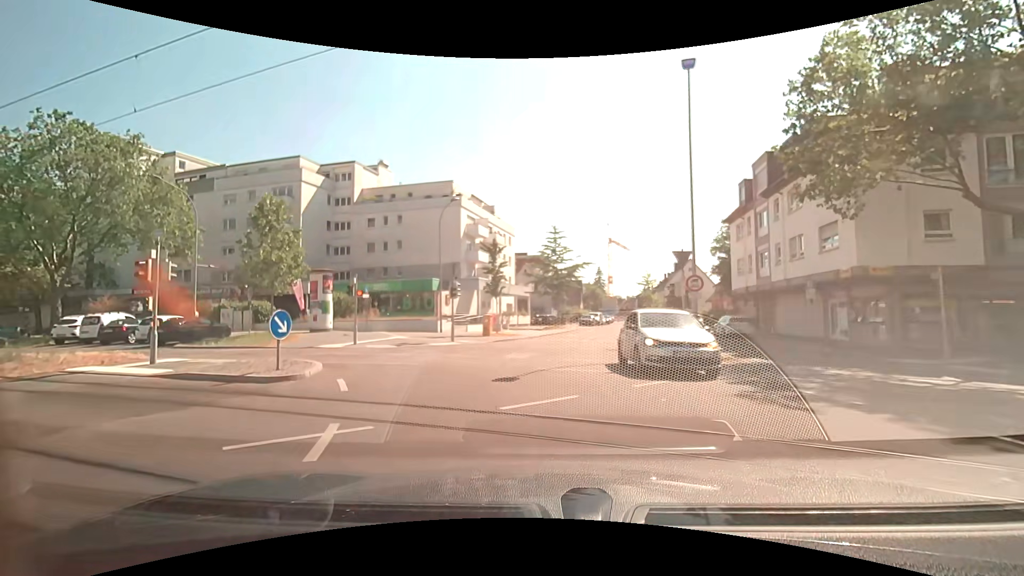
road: residential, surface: asphalt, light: Day
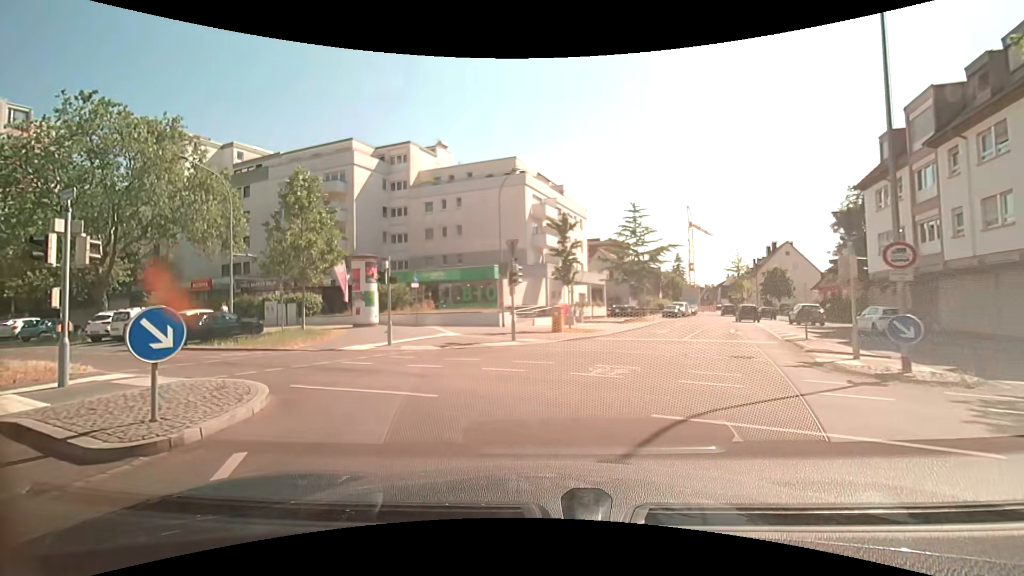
(-0.3, +5.6) m; -9°
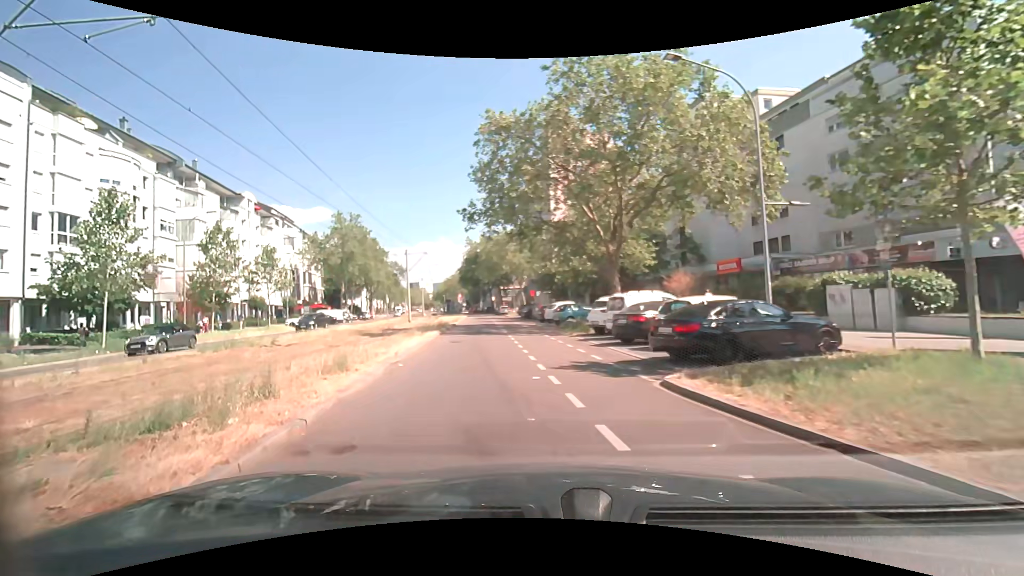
(-6.2, +13.0) m; -55°
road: tertiary
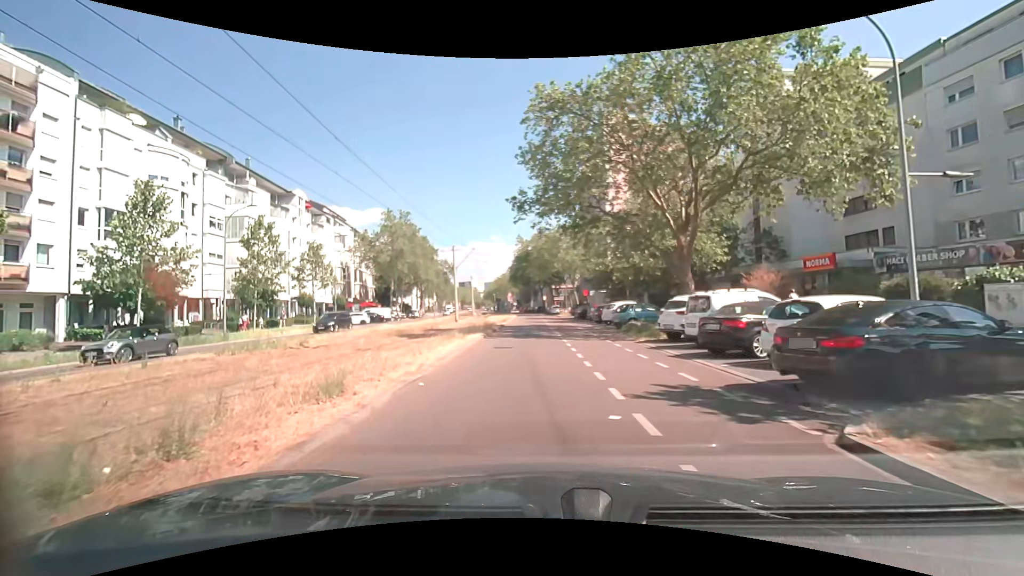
(-0.2, +3.3) m; -5°
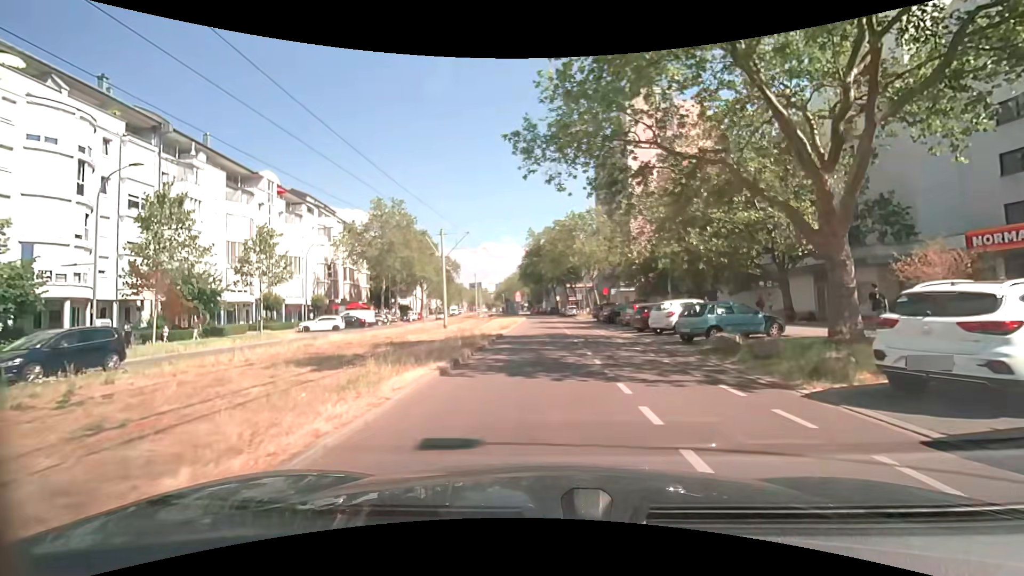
(-0.2, +11.7) m; -1°
